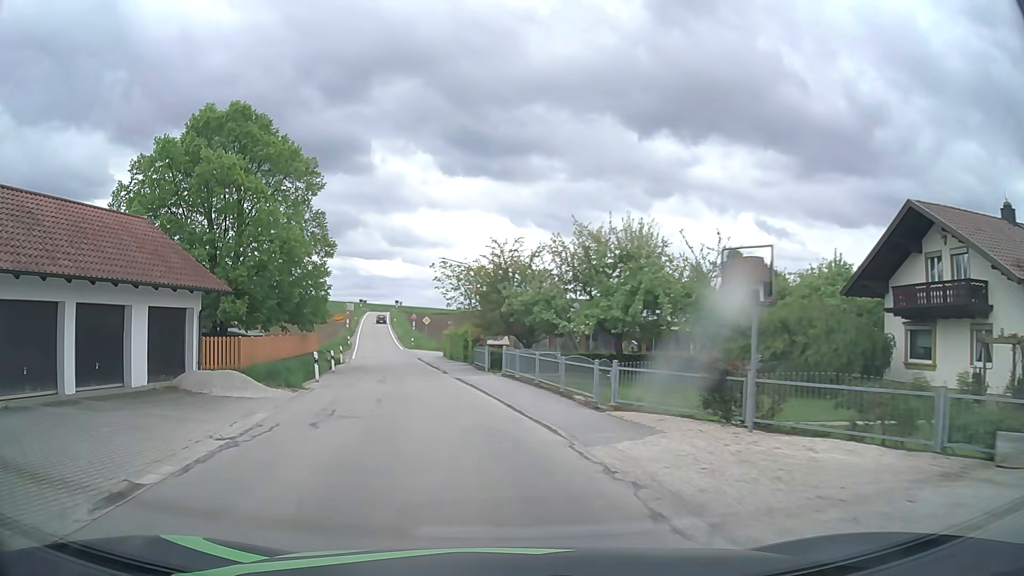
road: tertiary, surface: asphalt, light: Day
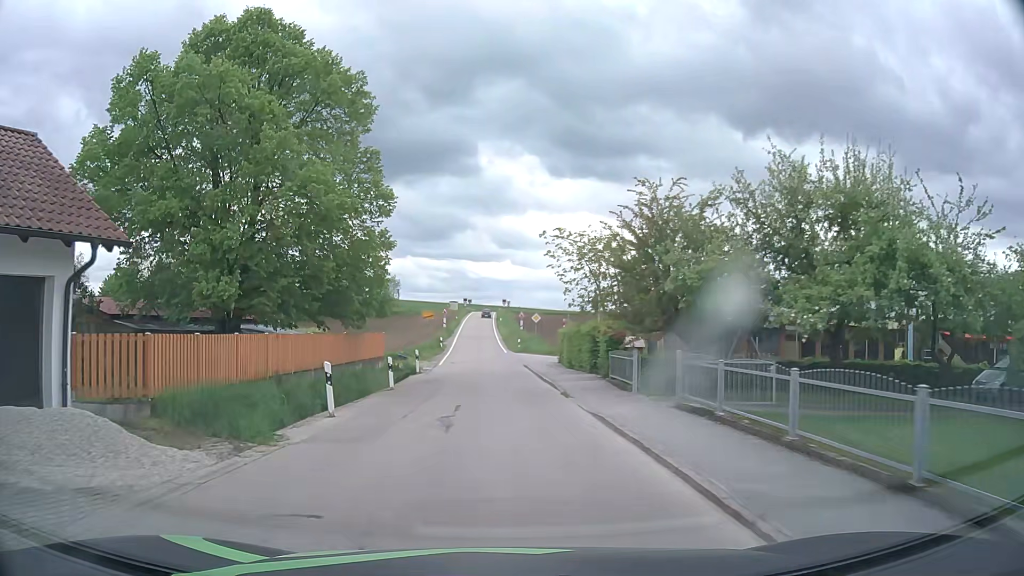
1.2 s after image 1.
(-0.7, +11.5) m; -8°
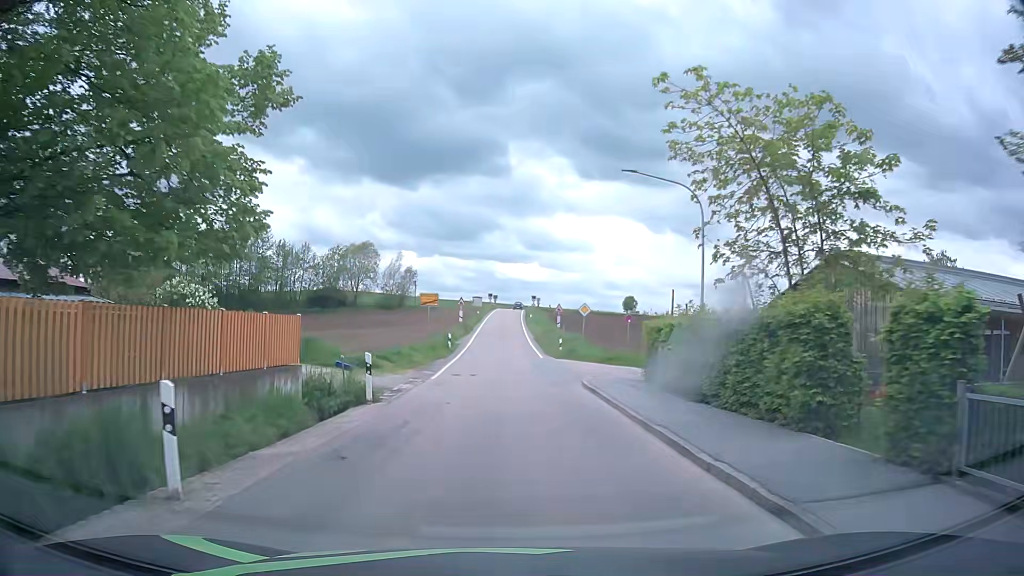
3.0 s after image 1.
(-0.5, +16.1) m; -3°
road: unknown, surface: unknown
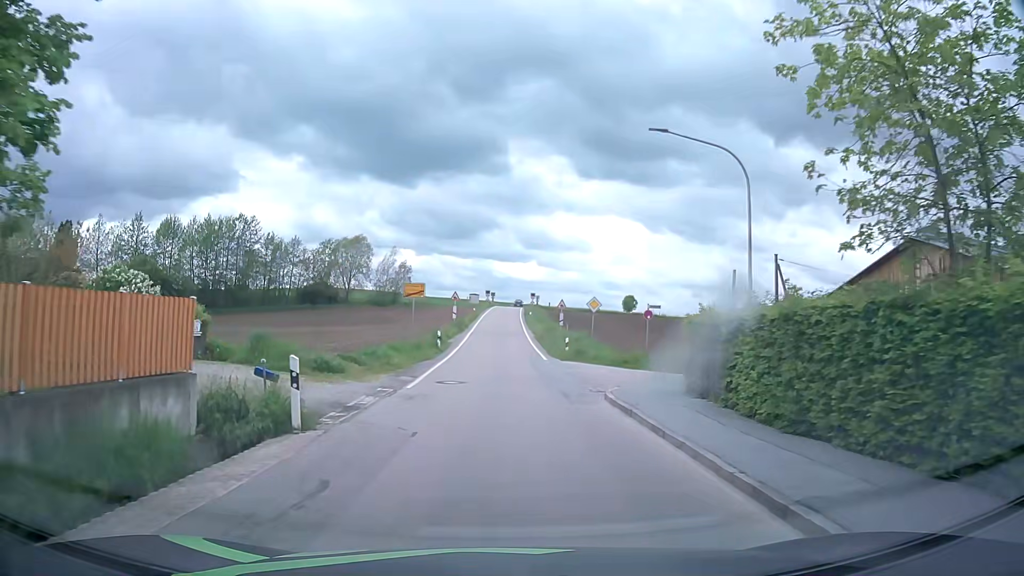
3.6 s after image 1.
(0.0, +5.0) m; +1°
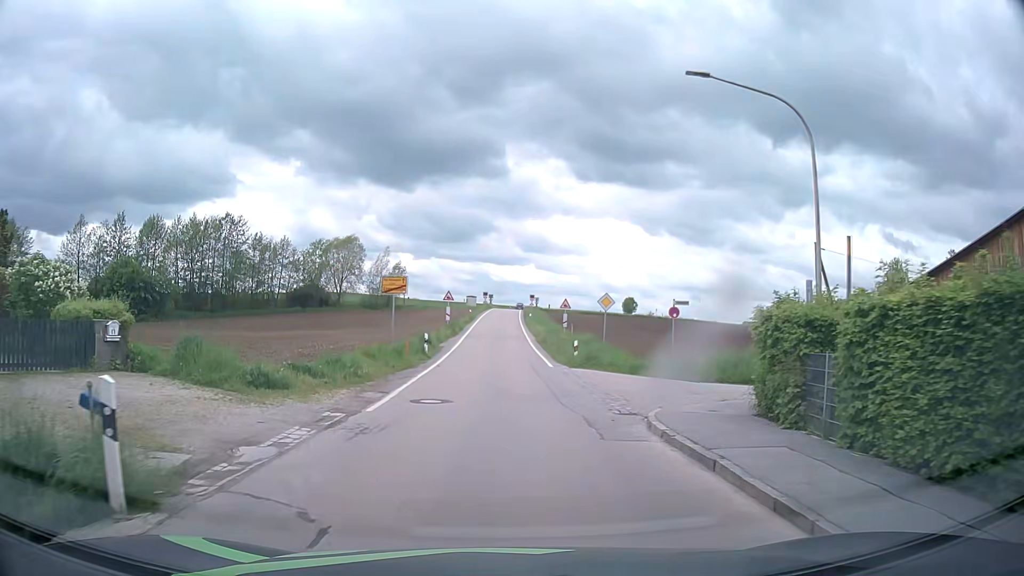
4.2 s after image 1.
(0.0, +4.7) m; -1°
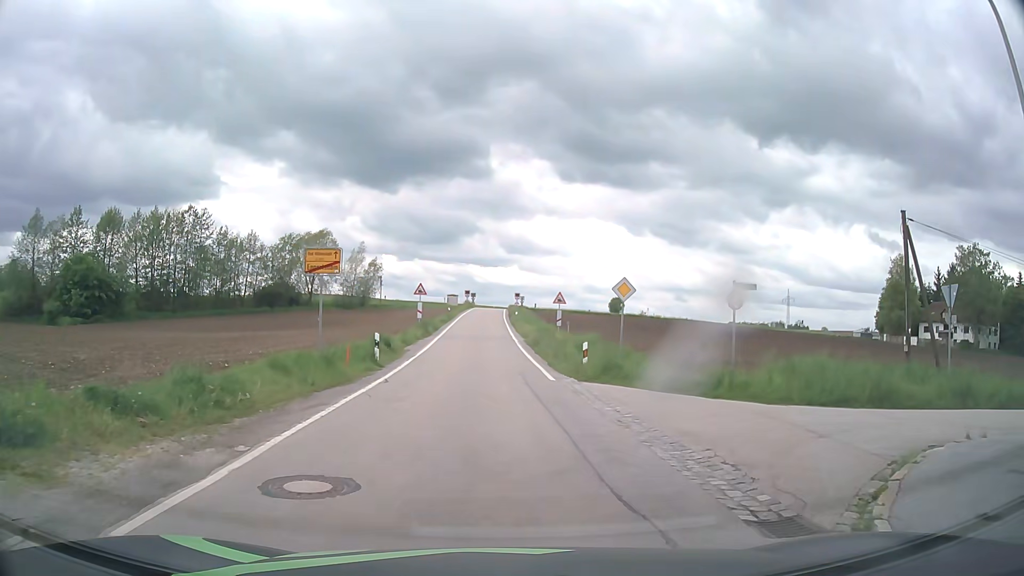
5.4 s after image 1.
(+0.1, +7.7) m; +2°
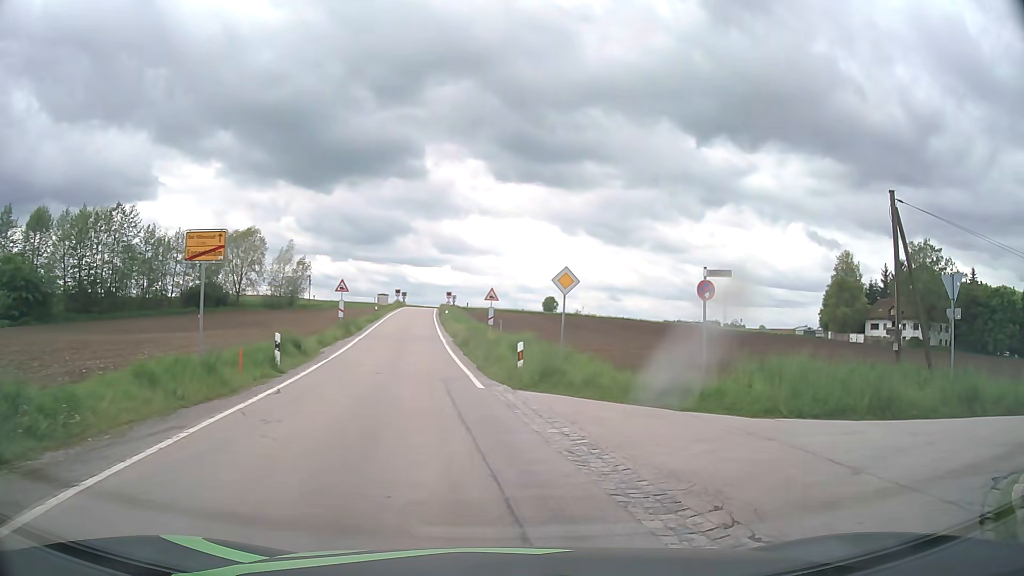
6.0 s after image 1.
(+0.1, +3.0) m; +5°
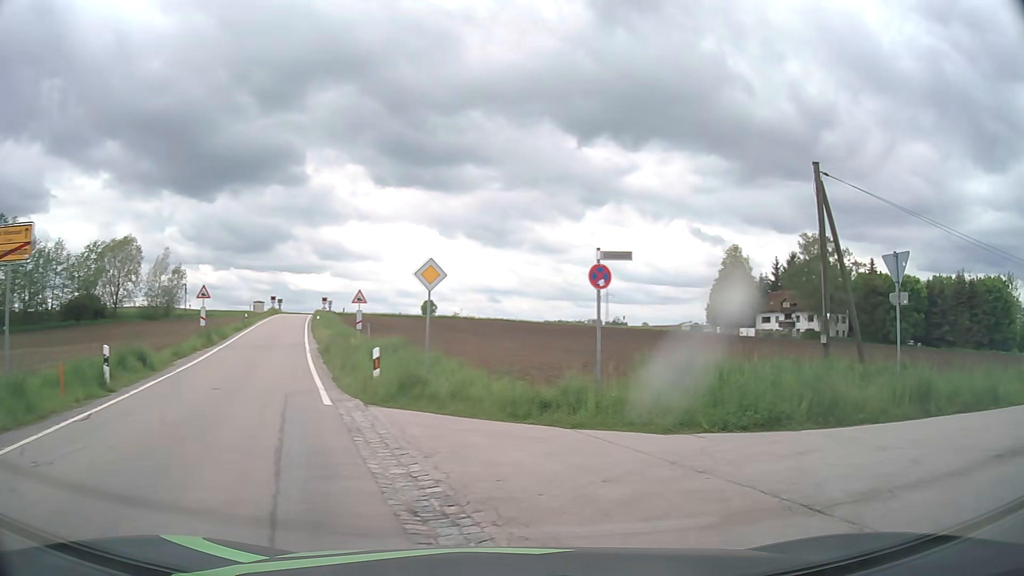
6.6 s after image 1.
(+0.2, +2.6) m; +10°
